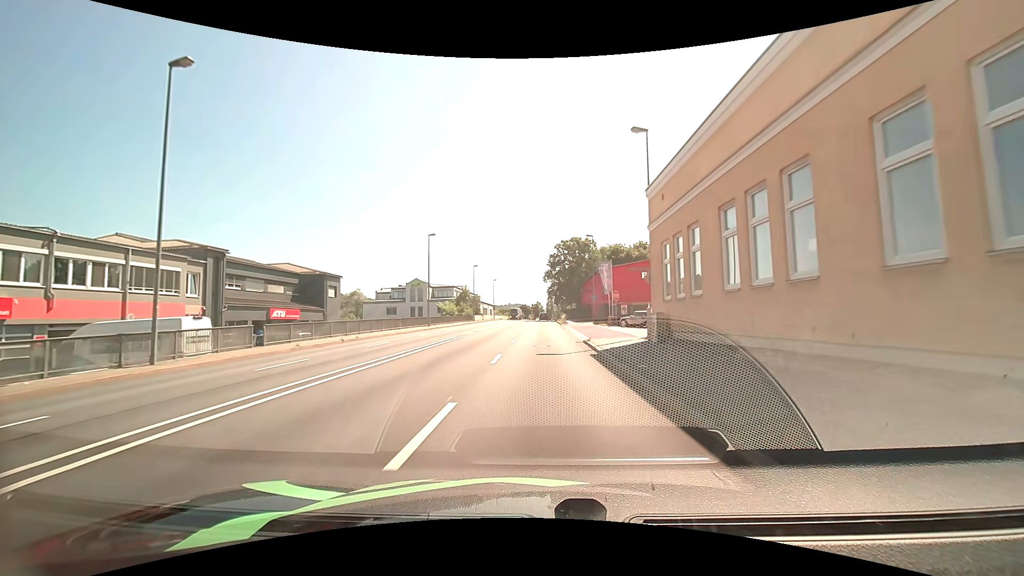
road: primary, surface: asphalt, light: Day
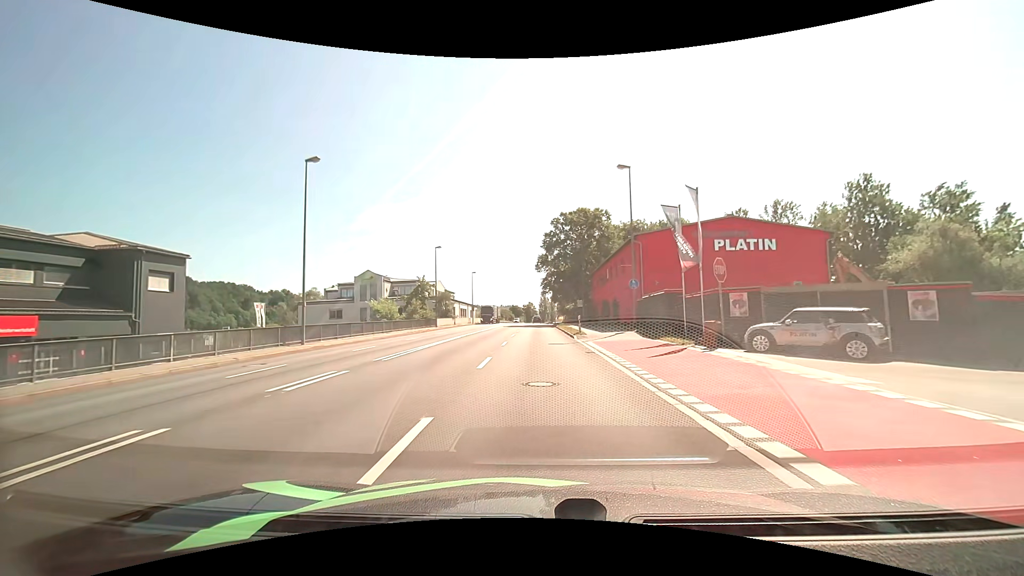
(+0.2, +27.8) m; +1°
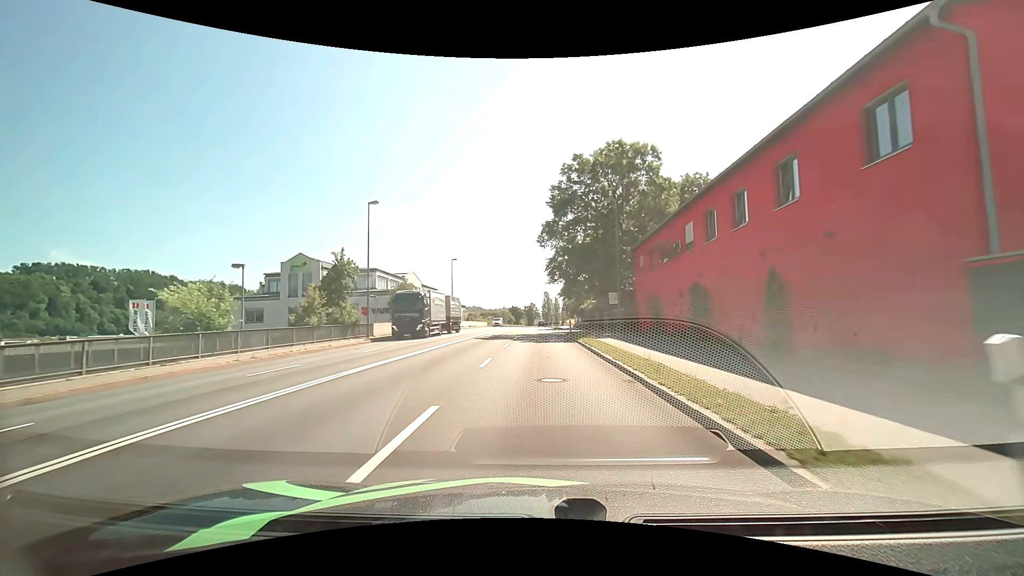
(-0.2, +26.3) m; -1°
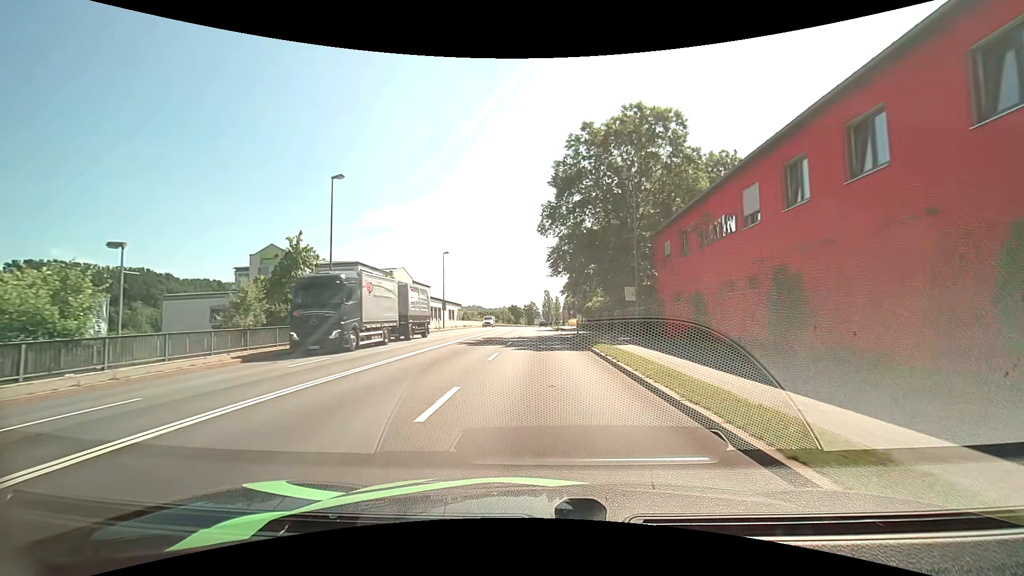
(0.0, +6.9) m; 0°
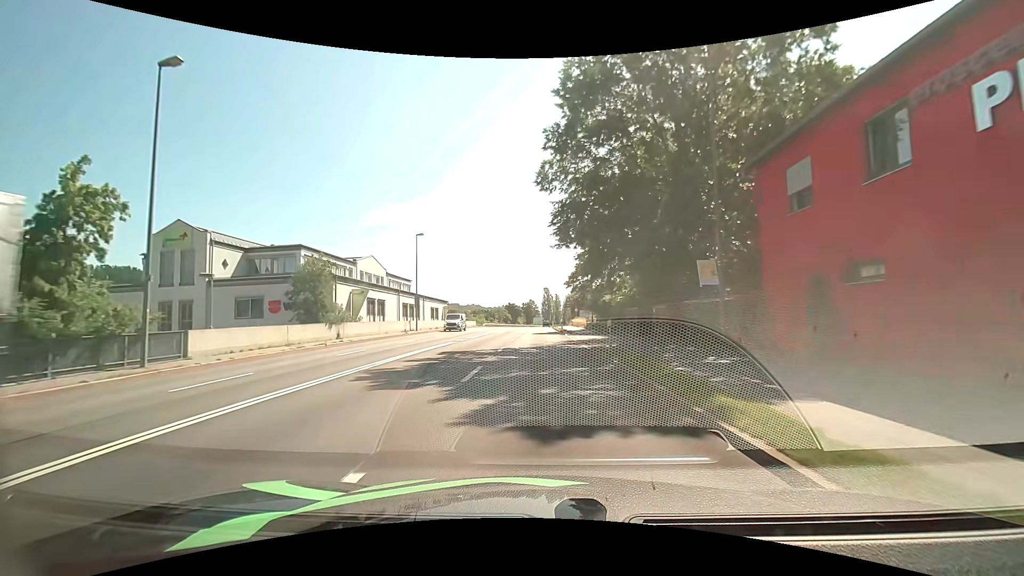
(0.0, +14.3) m; 0°
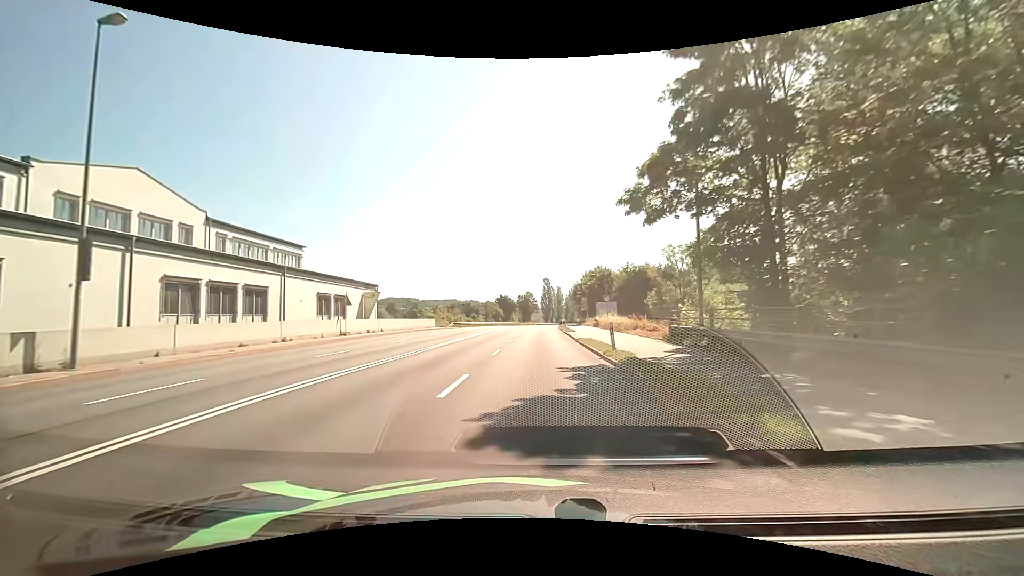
(-0.2, +38.4) m; 0°
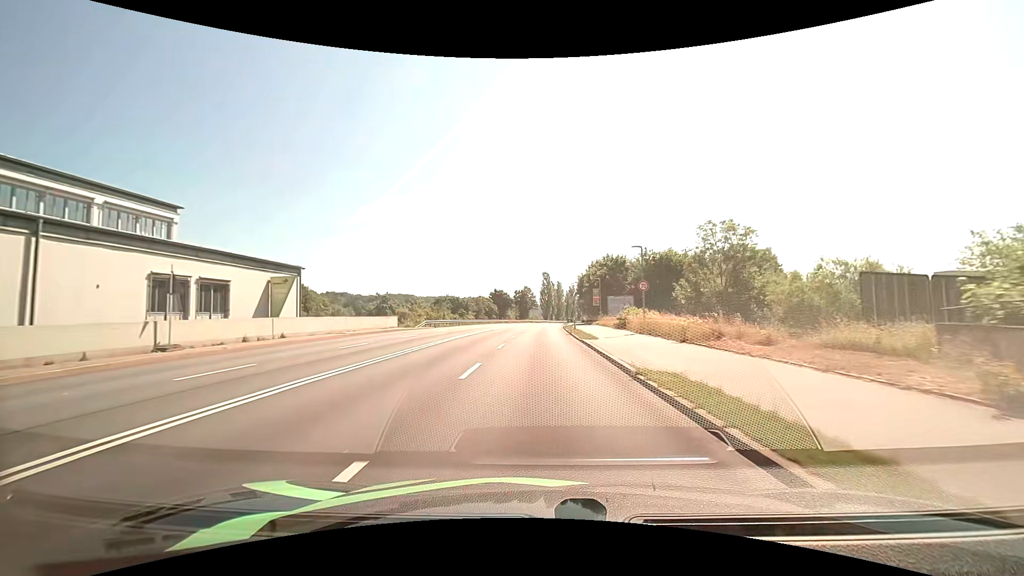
(0.0, +15.9) m; 0°
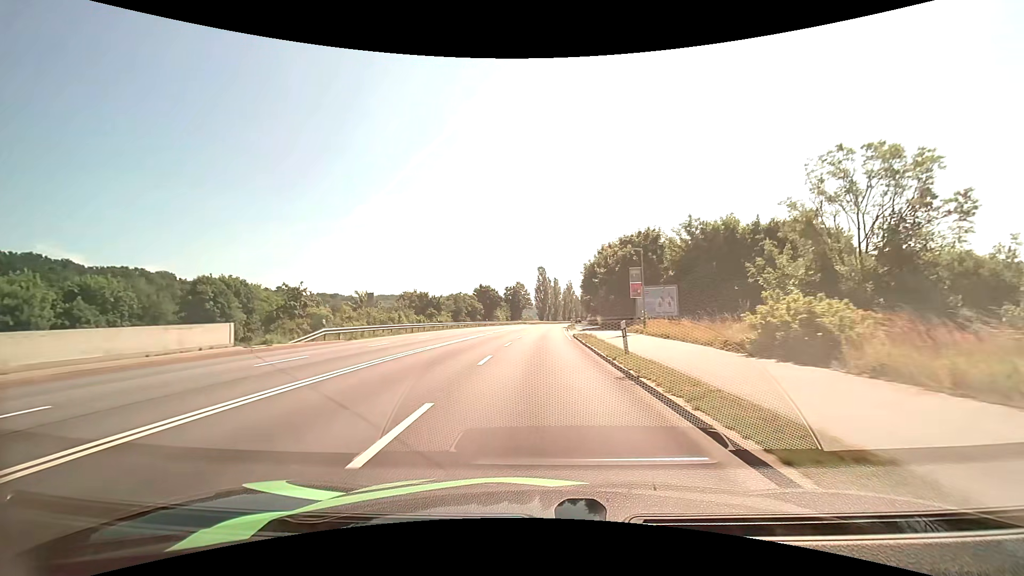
(+0.1, +23.9) m; +1°
(0, +10) (0, +20) (0, +30) (0, +40) (+1, +50) (+1, +60) (+2, +70) (+2, +80) (+3, +90) (+4, +100) m
